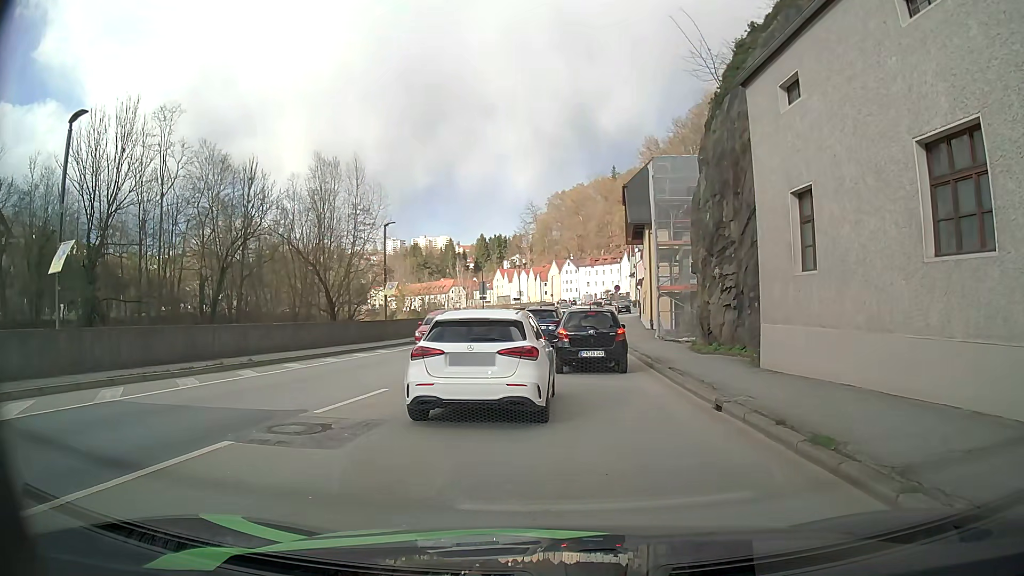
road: primary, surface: asphalt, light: Day
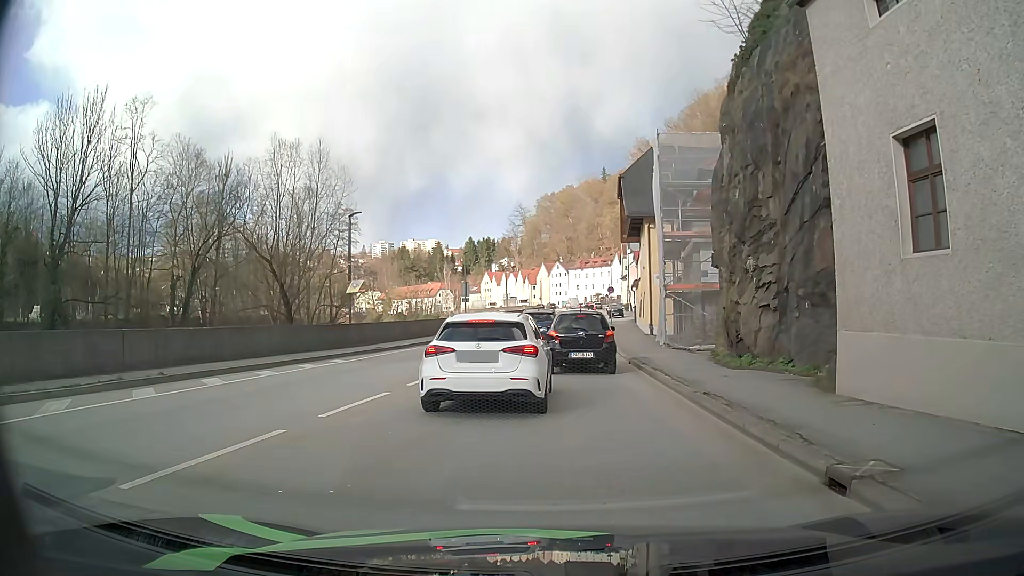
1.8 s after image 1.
(0.0, +4.6) m; +1°
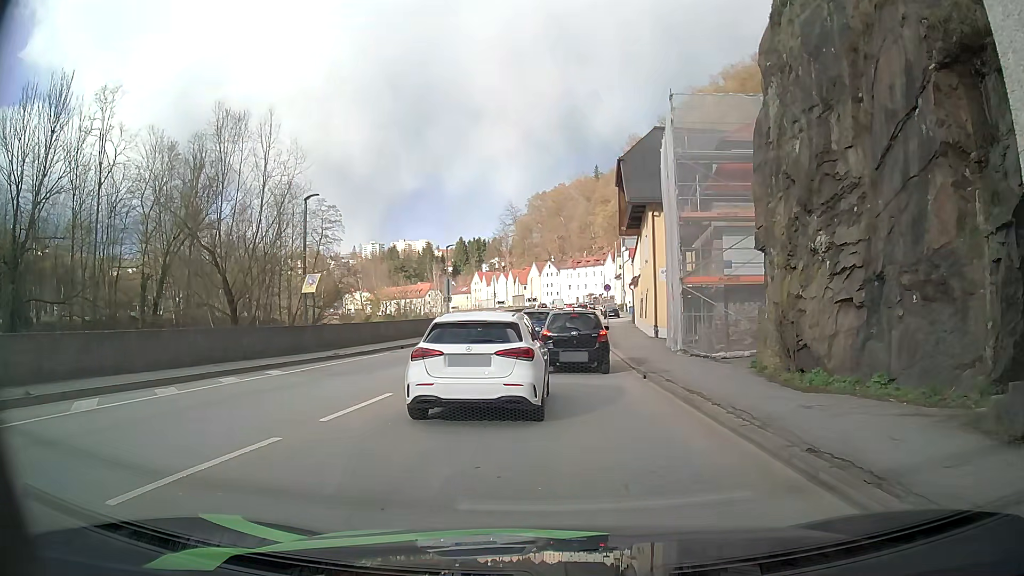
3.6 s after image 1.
(+0.1, +4.9) m; +1°
